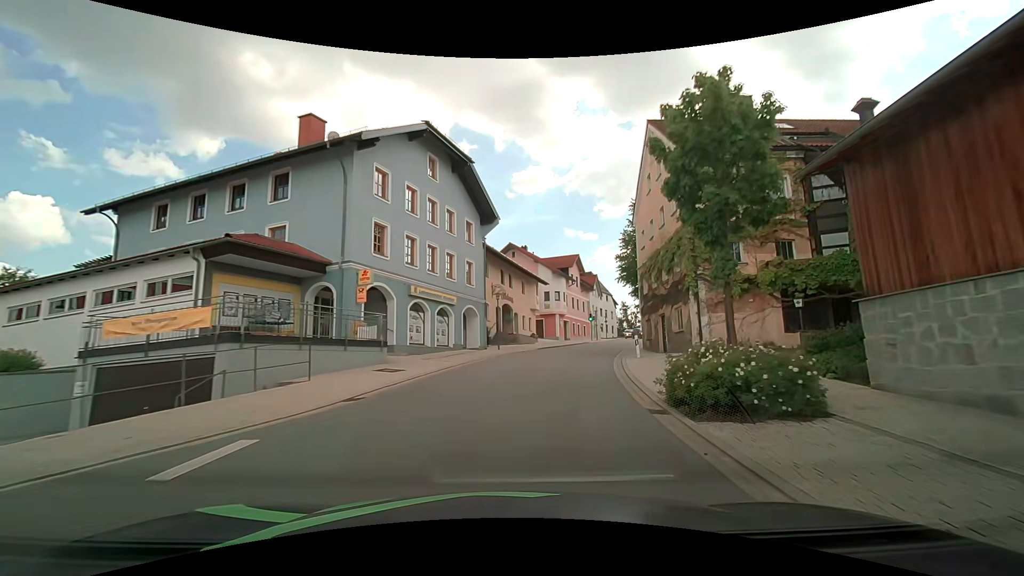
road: tertiary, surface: asphalt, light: Day
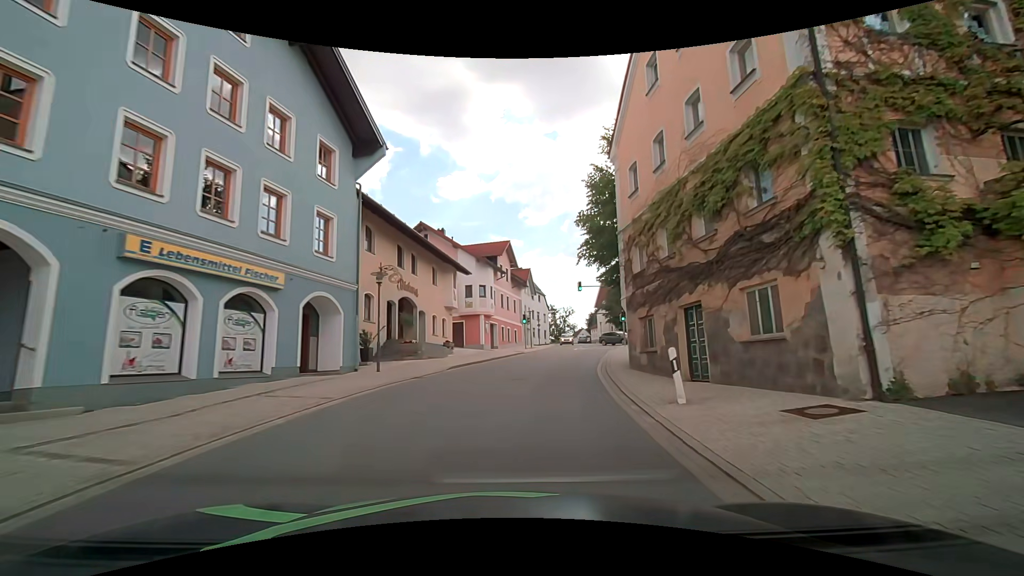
(+1.1, +14.0) m; +9°
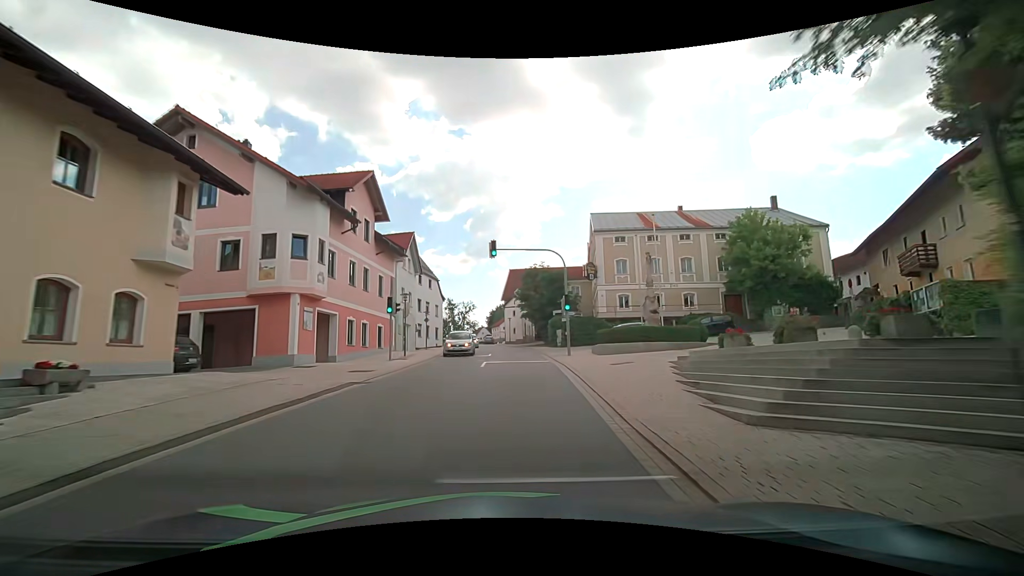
(+2.1, +21.1) m; +10°
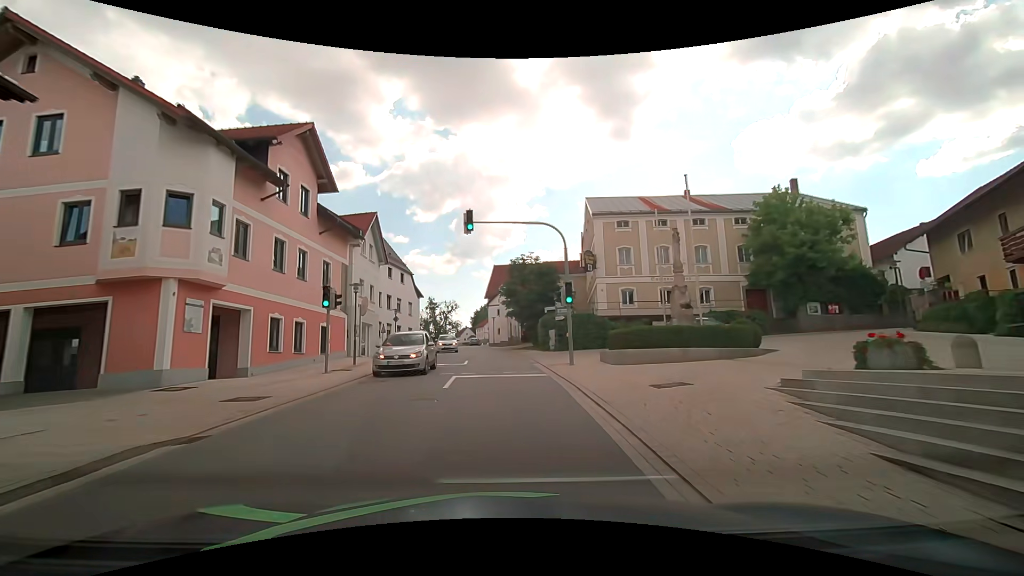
(+0.3, +6.9) m; +3°
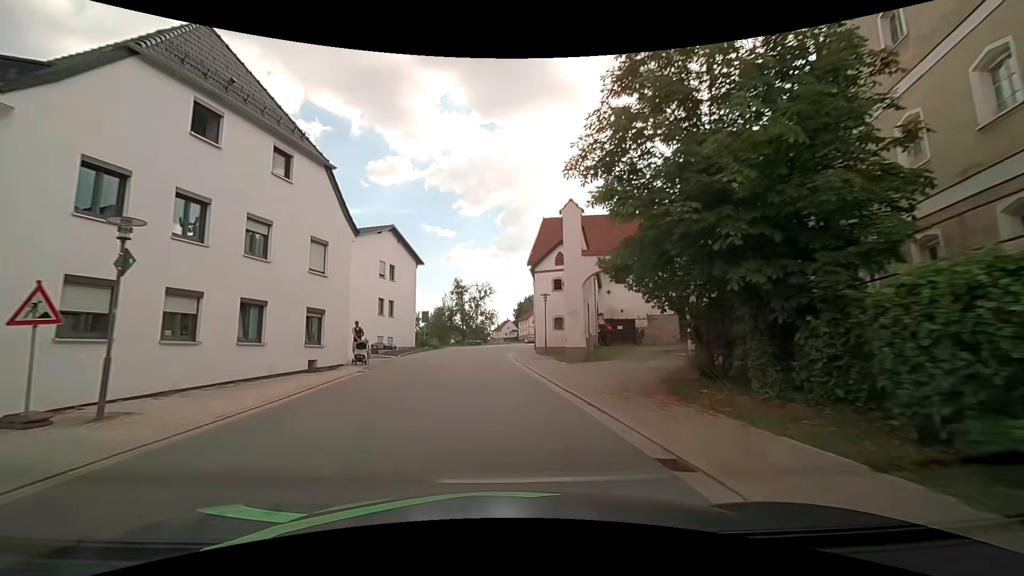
(-1.0, +34.1) m; -4°
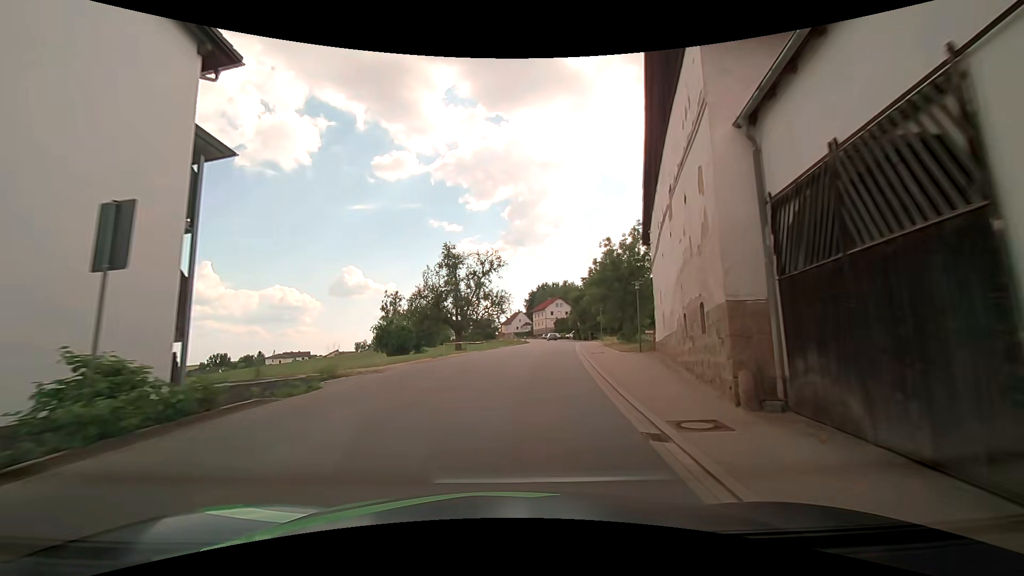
(-1.9, +35.3) m; -3°
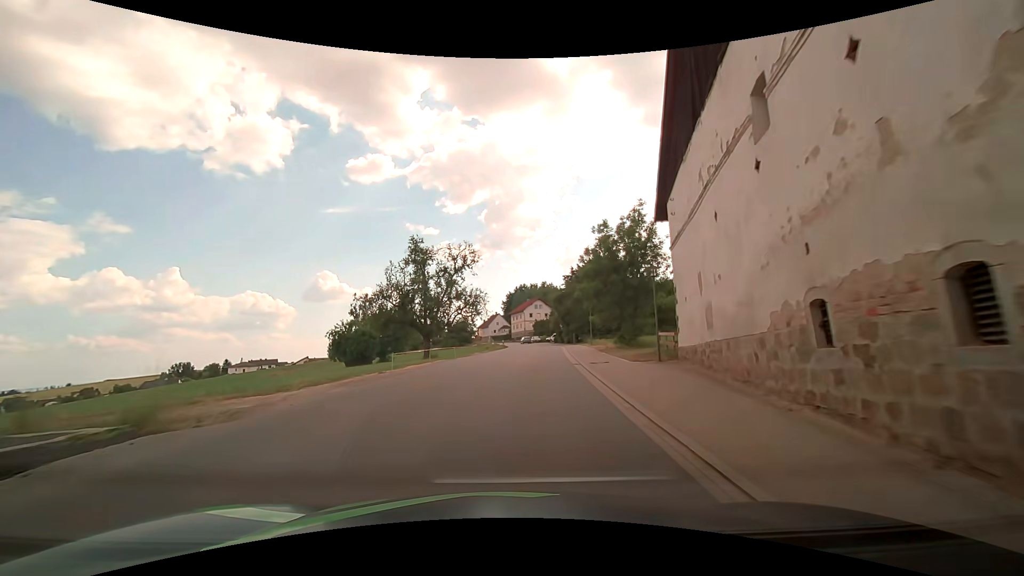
(+0.3, +7.2) m; +3°
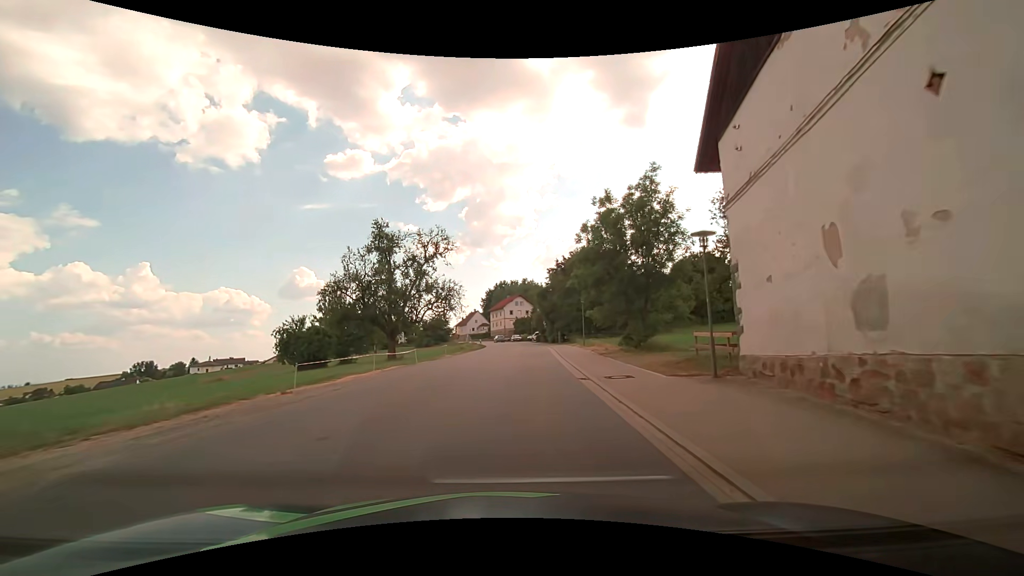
(+0.2, +7.3) m; +3°
(0, +10) (+1, +20) (+1, +30) (+2, +40) (+2, +50) (+2, +60) (+2, +70) (+1, +80) (0, +90) (-1, +100) m
